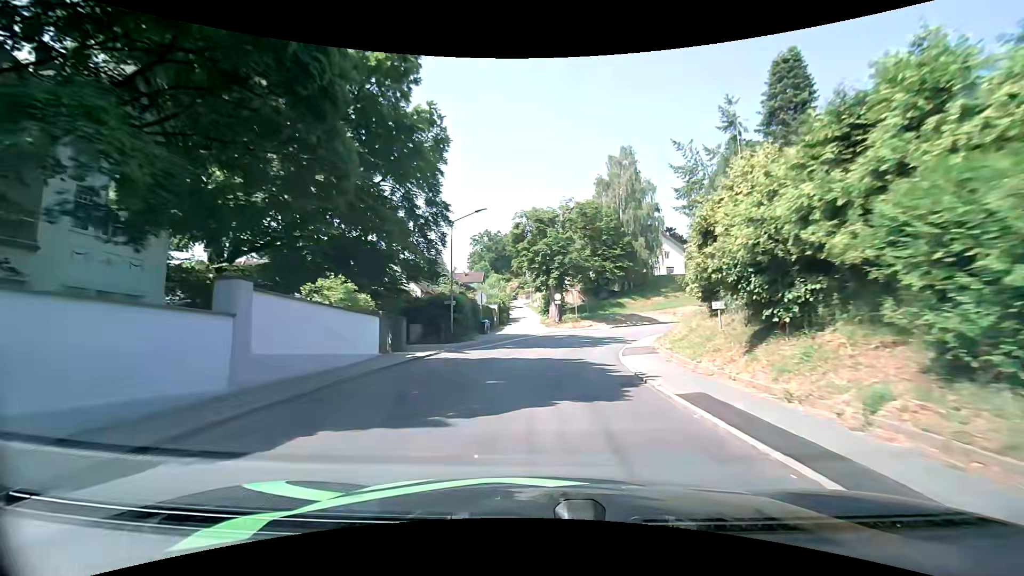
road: tertiary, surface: asphalt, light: Day
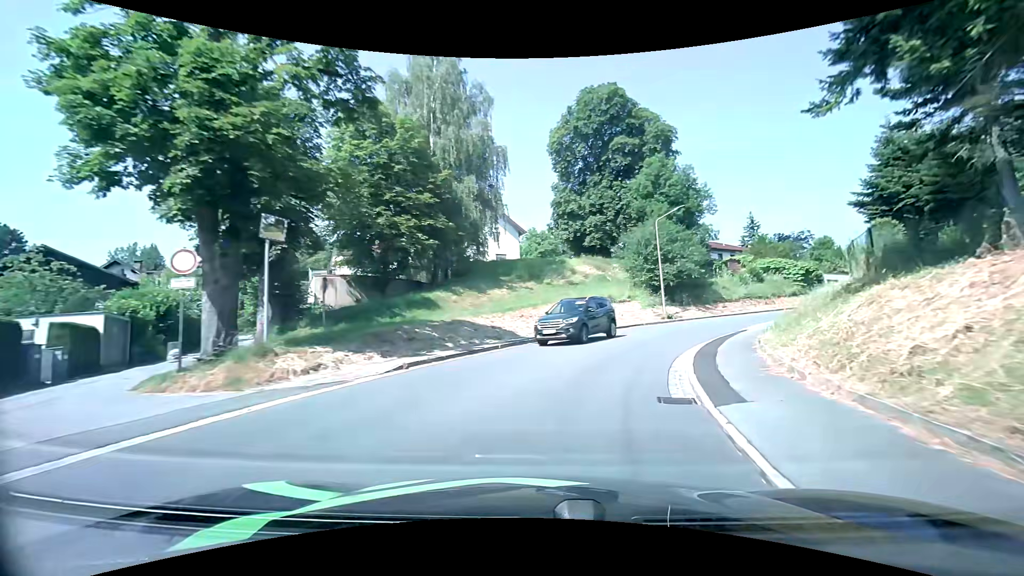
(+5.0, +33.2) m; +21°
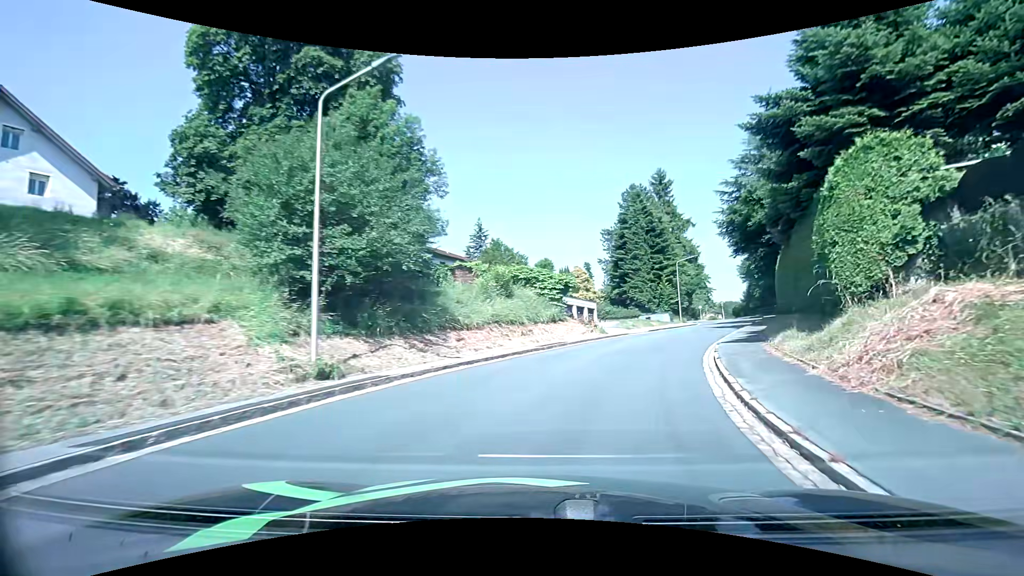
(+6.3, +23.6) m; +32°
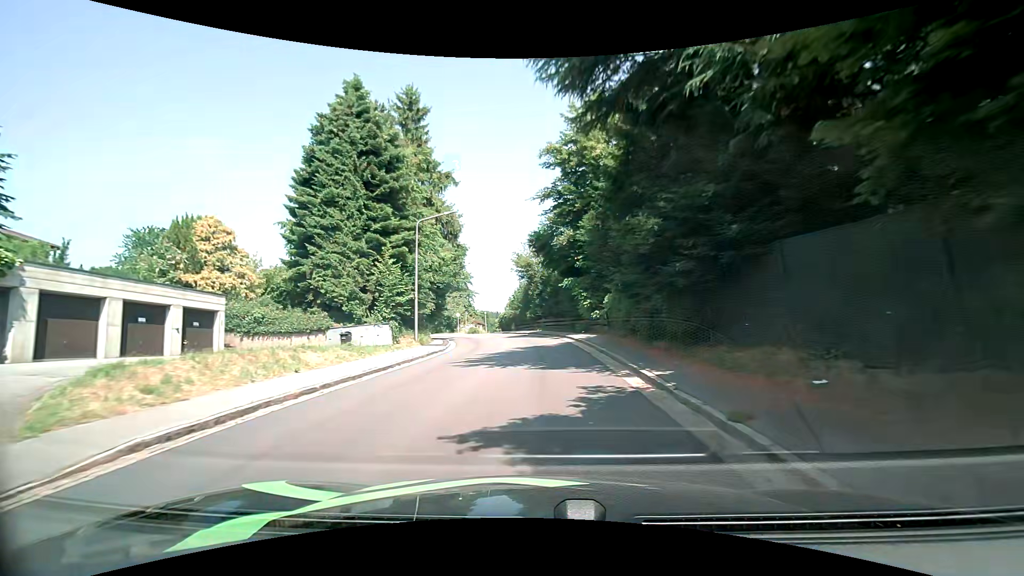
(+9.5, +30.9) m; +28°
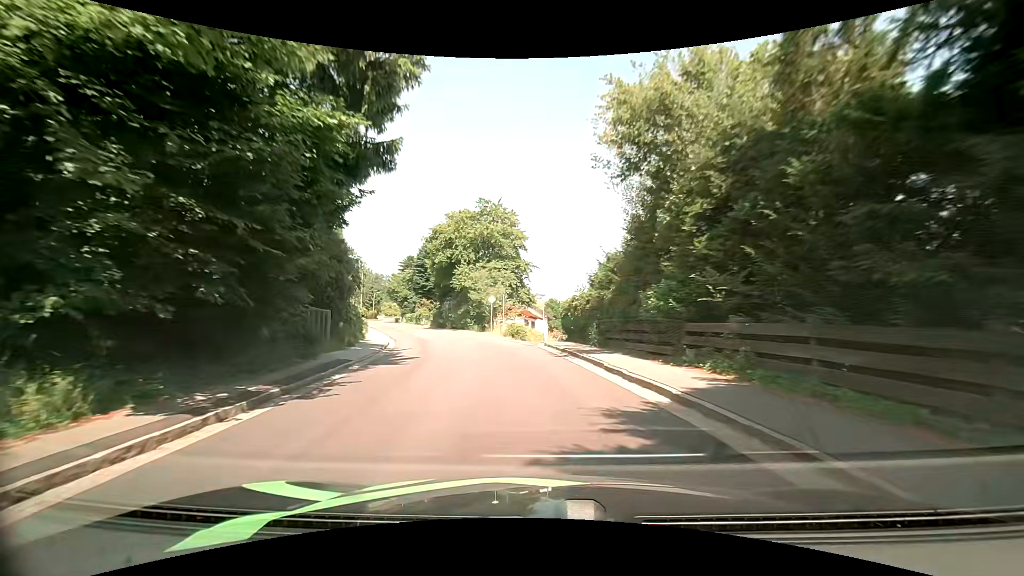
(-1.3, +34.2) m; -8°
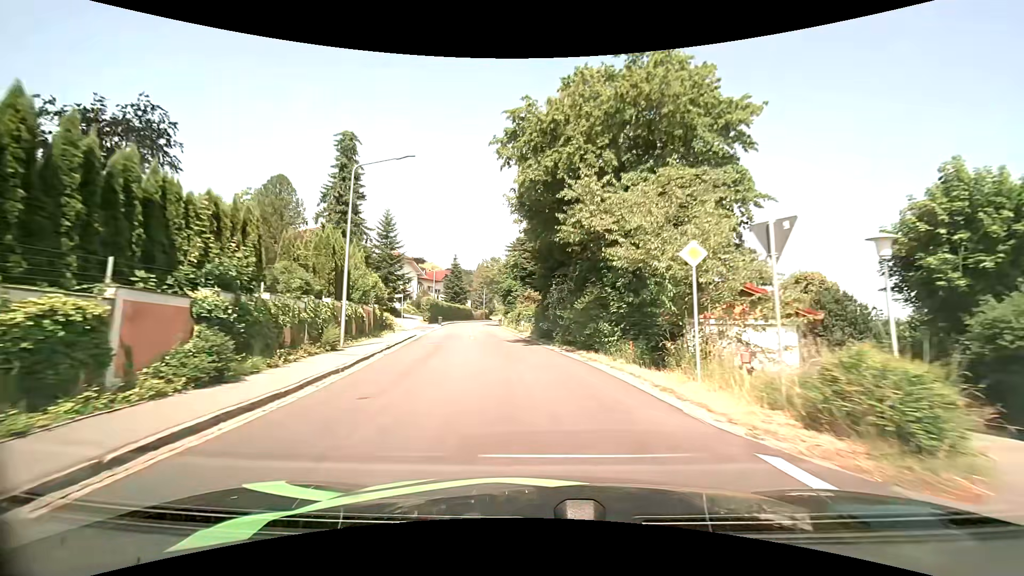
(-4.0, +28.4) m; -16°
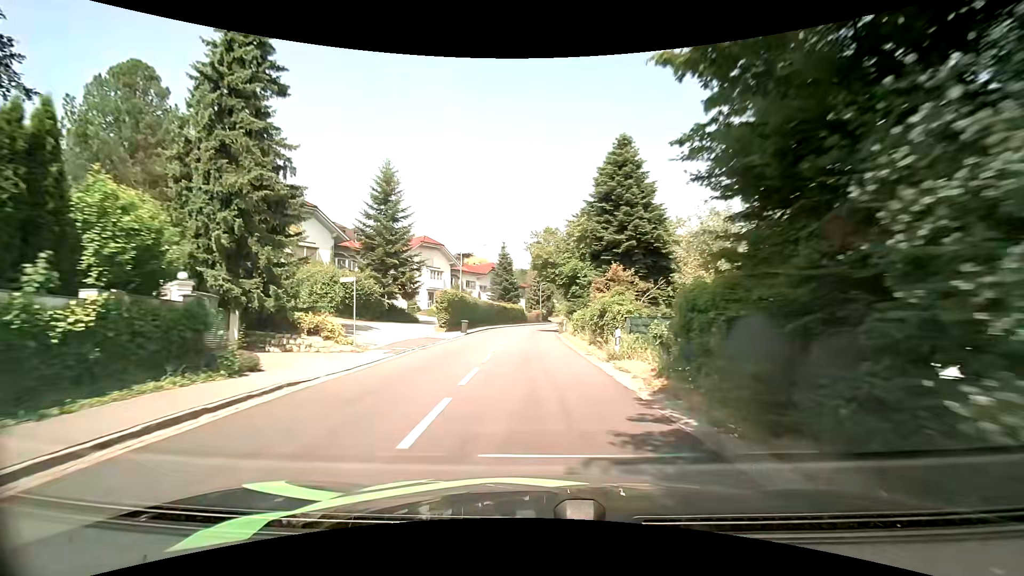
(-1.6, +22.8) m; -7°
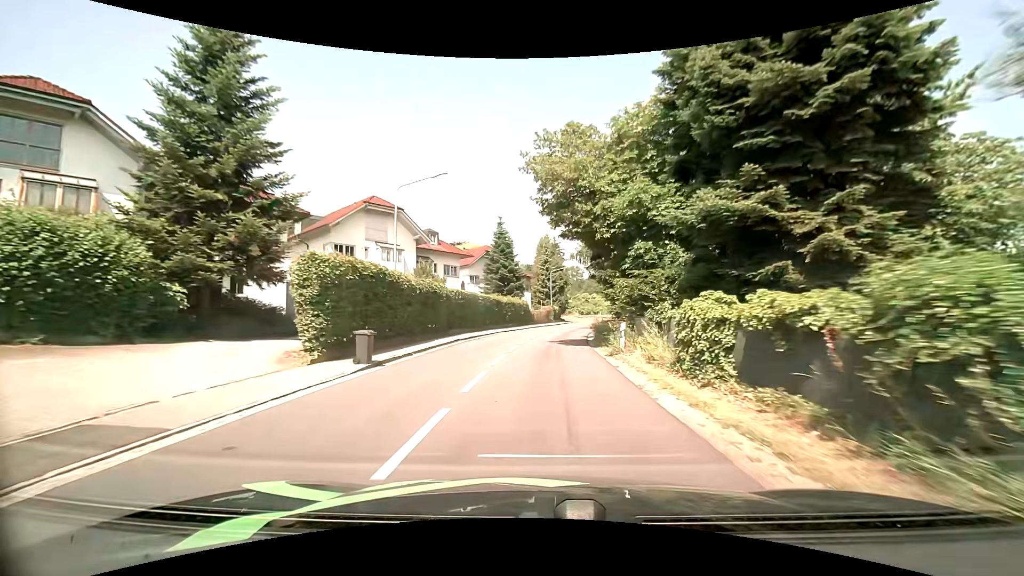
(-0.4, +23.2) m; -1°
(0, +10) (0, +20) (+1, +30) (+2, +40) (+4, +50) (+6, +60) (+8, +69) (+11, +79) (+12, +89) (+11, +99) m
